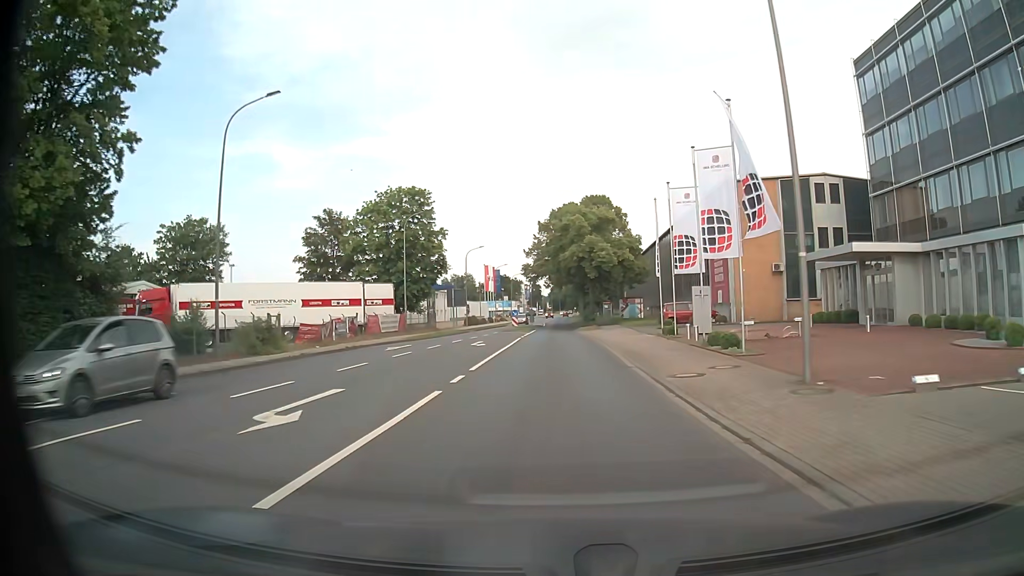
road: unclassified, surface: asphalt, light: Day
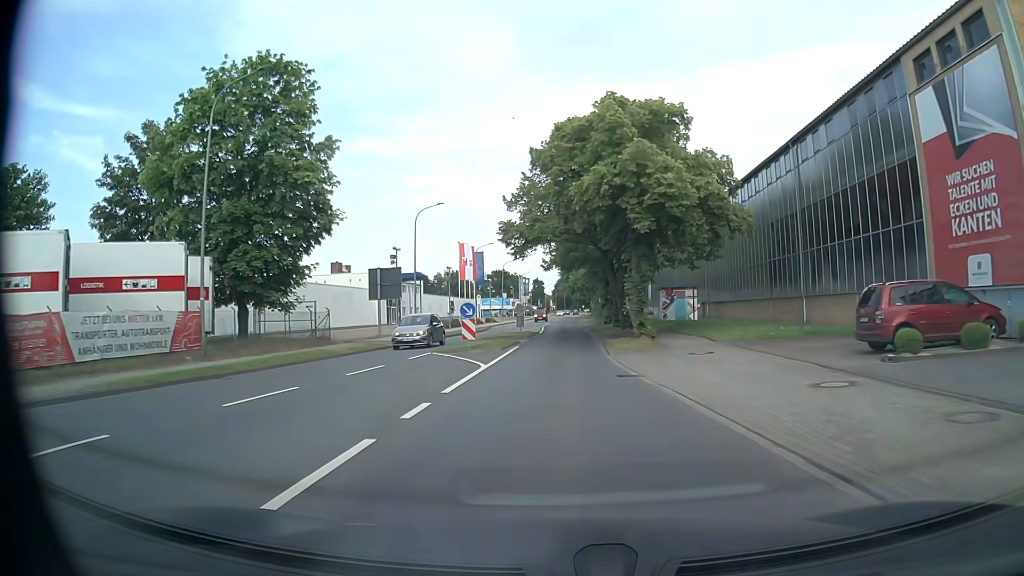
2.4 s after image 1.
(-0.1, +31.8) m; 0°
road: tertiary
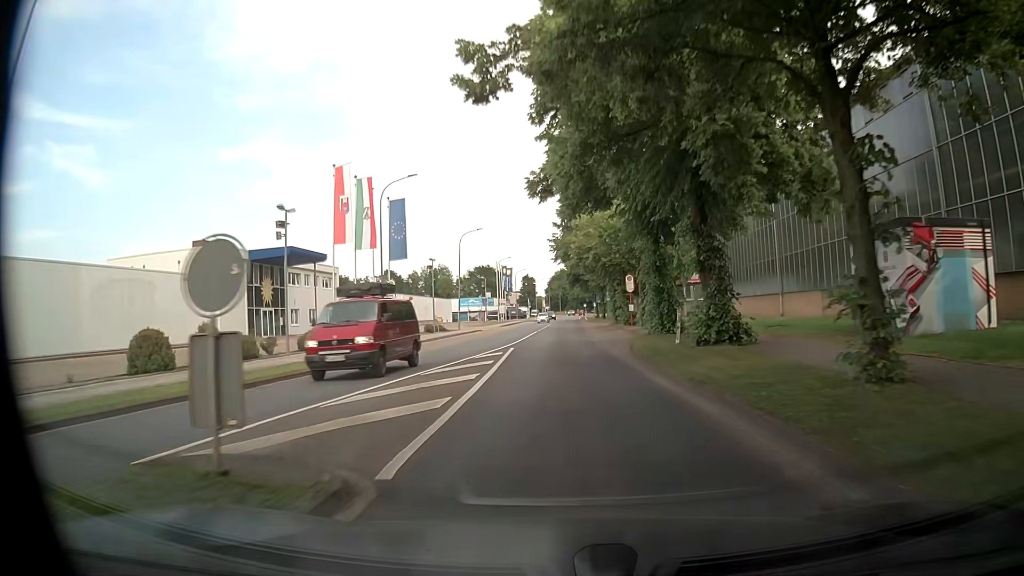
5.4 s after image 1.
(+0.2, +40.6) m; +3°
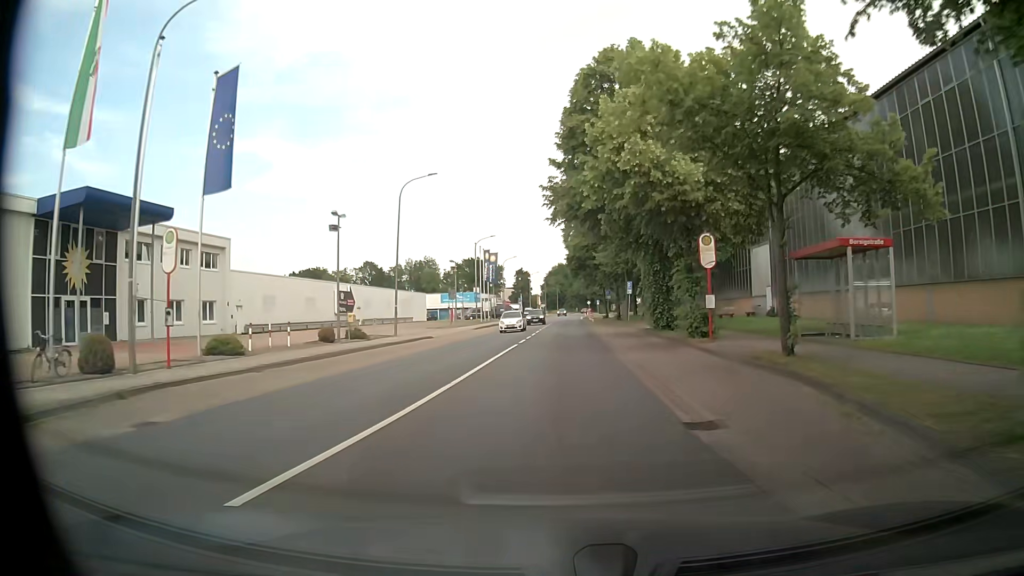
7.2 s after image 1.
(-1.1, +24.4) m; -2°
